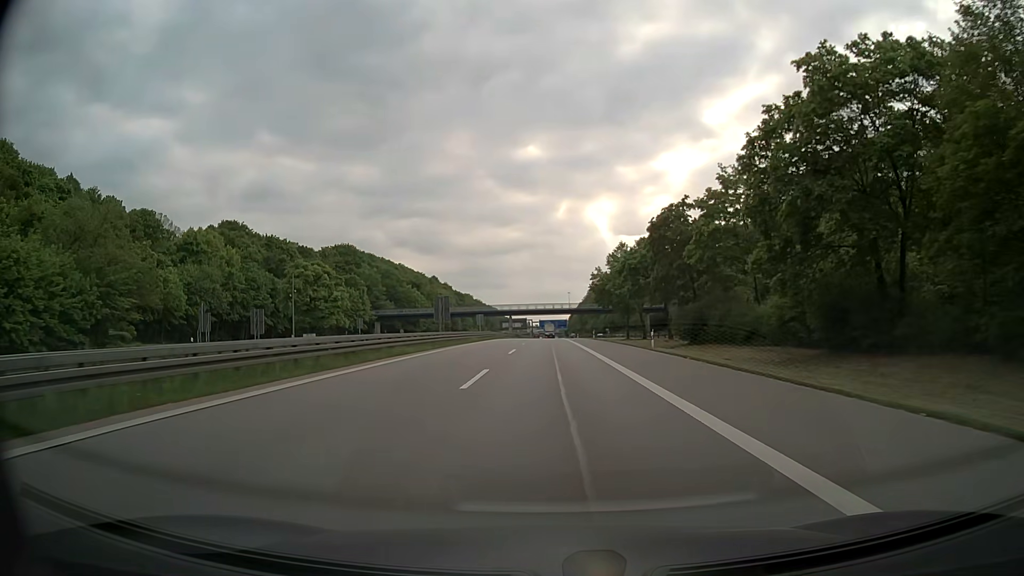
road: motorway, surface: asphalt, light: Day
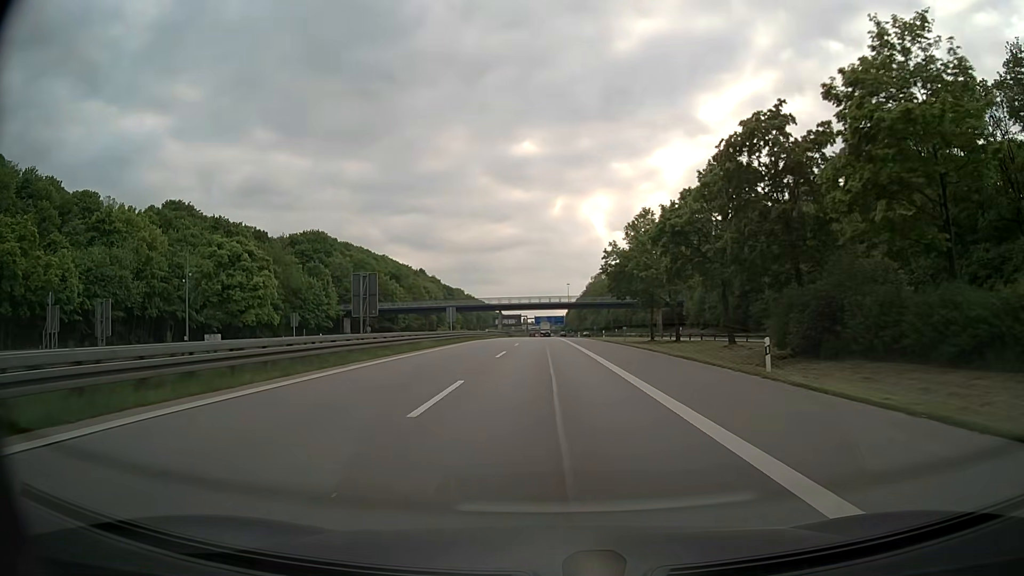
(+0.1, +21.9) m; 0°
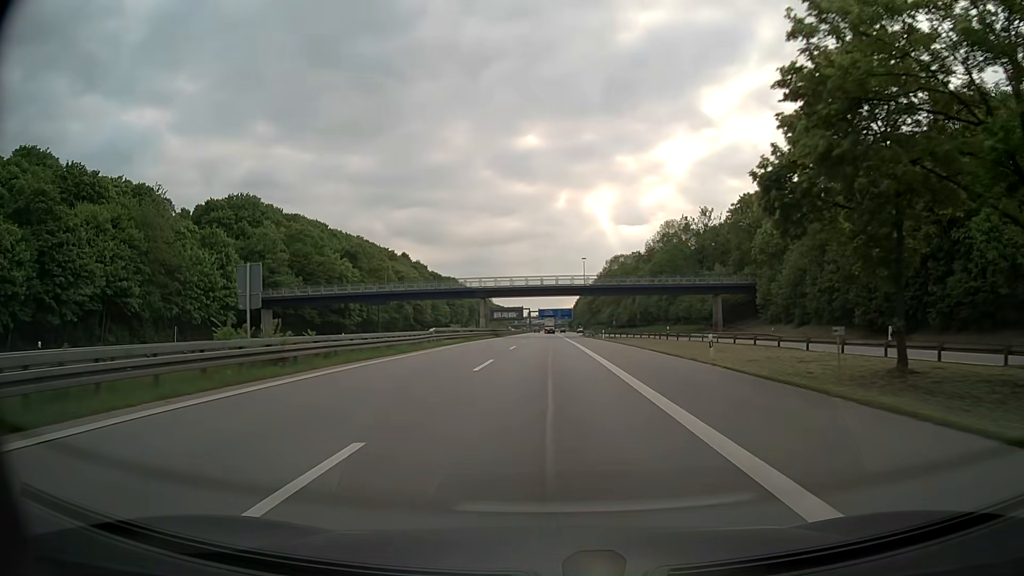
(-0.1, +43.6) m; -1°
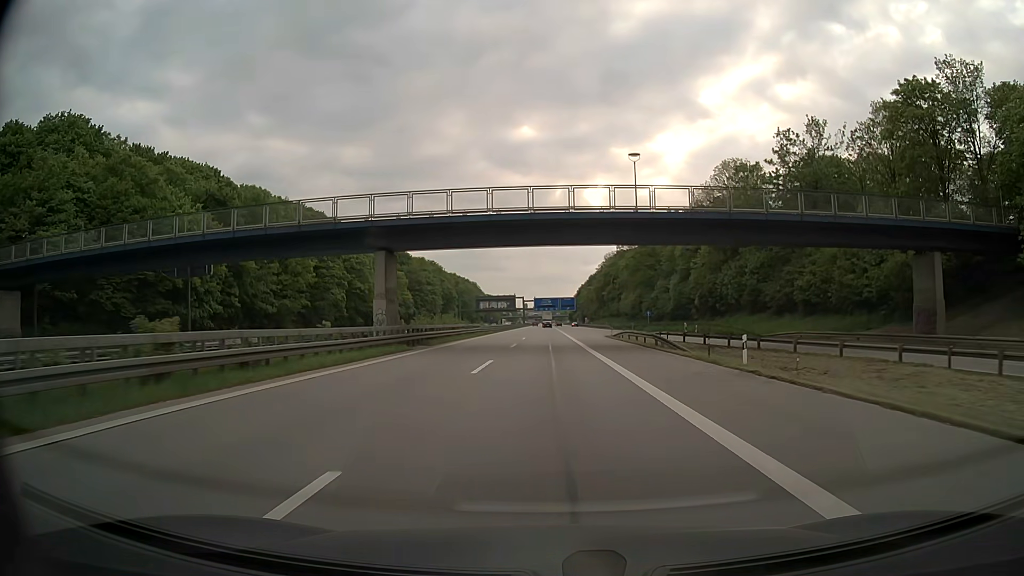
(+0.2, +54.3) m; +1°
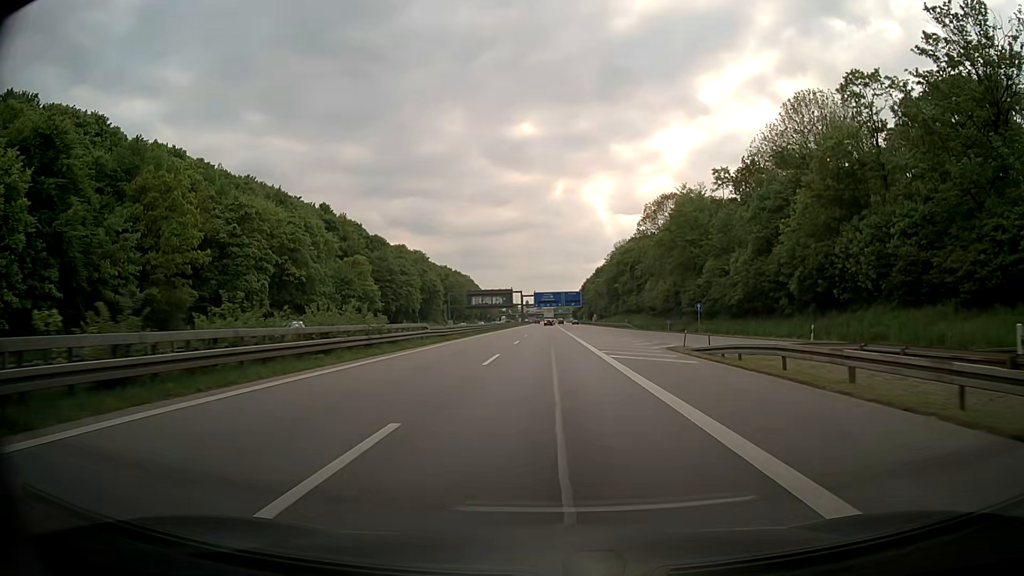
(0.0, +32.5) m; 0°
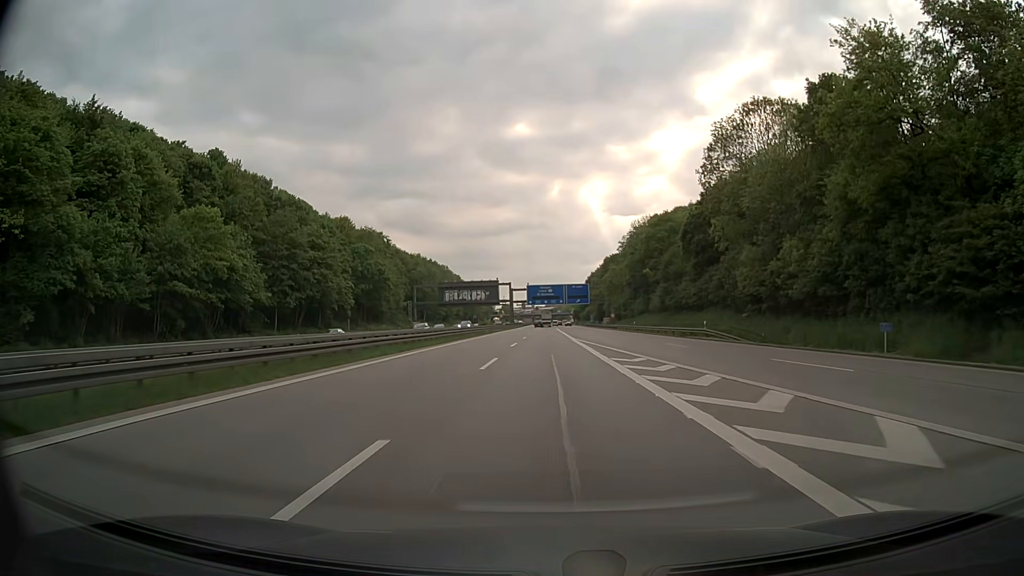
(0.0, +53.9) m; 0°
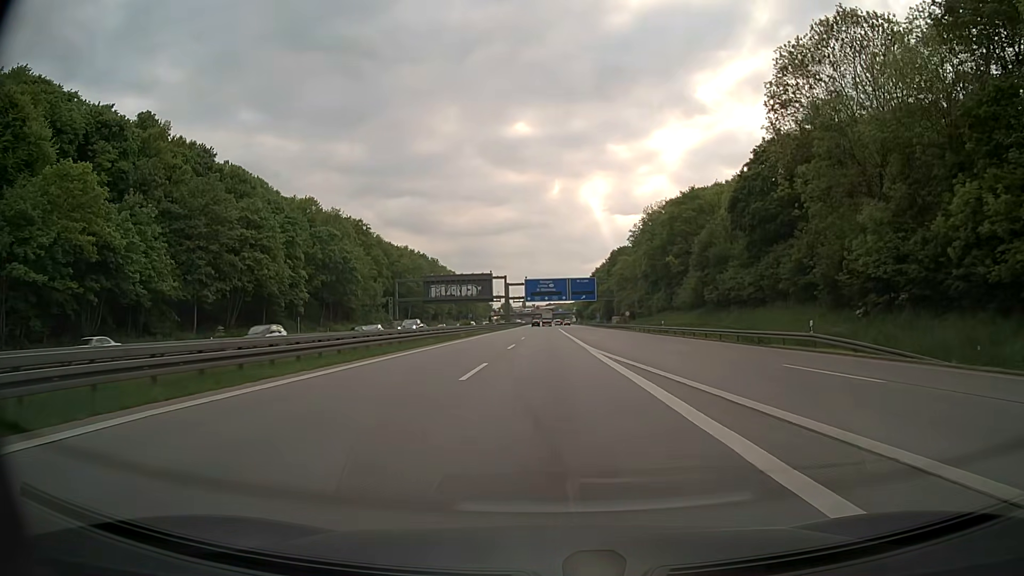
(0.0, +21.5) m; 0°
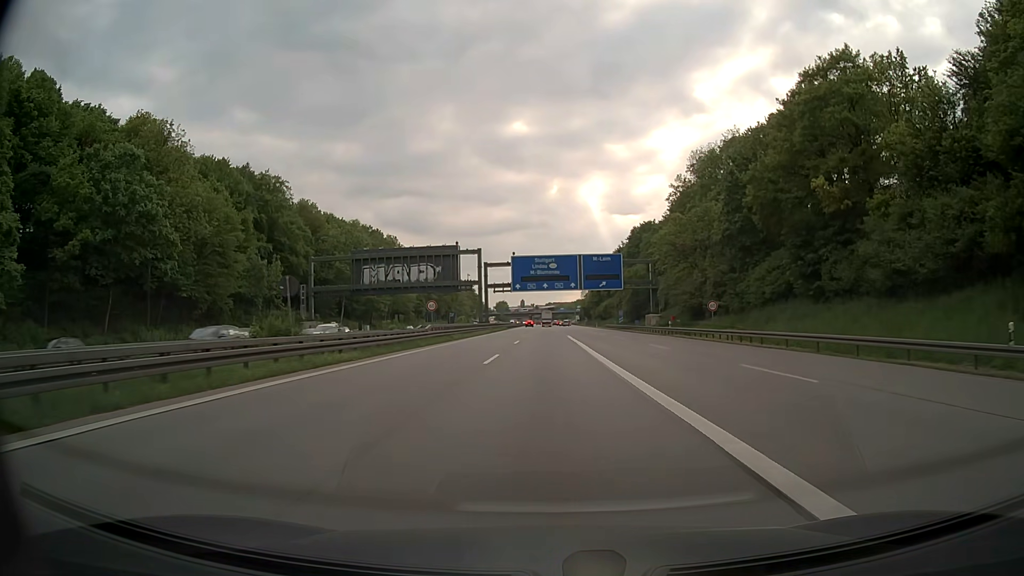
(-0.1, +53.8) m; 0°
(0, +10) (0, +20) (0, +30) (0, +40) (0, +50) (0, +60) (0, +70) (0, +80) (0, +90) (0, +100) m
